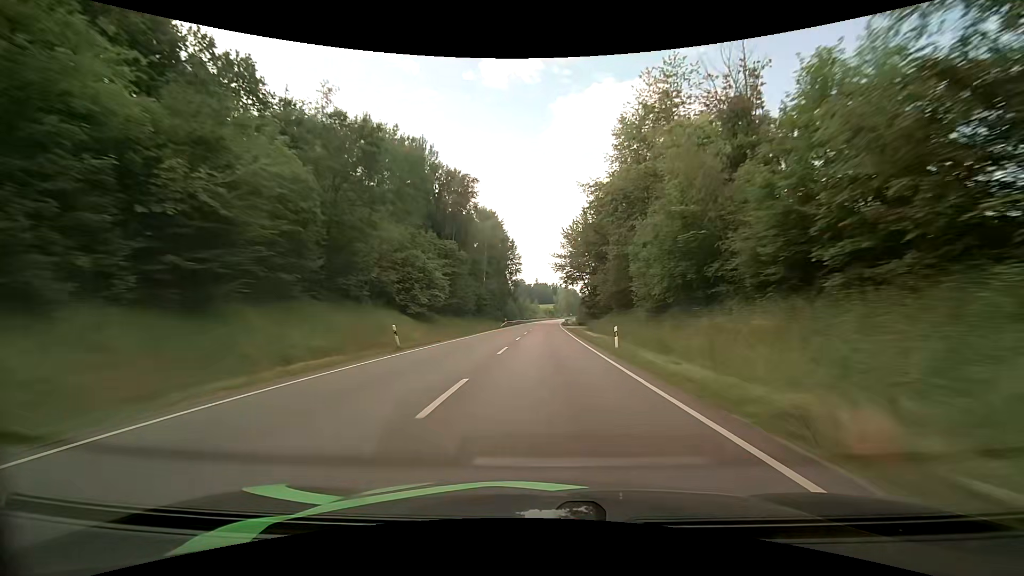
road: primary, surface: asphalt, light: Day
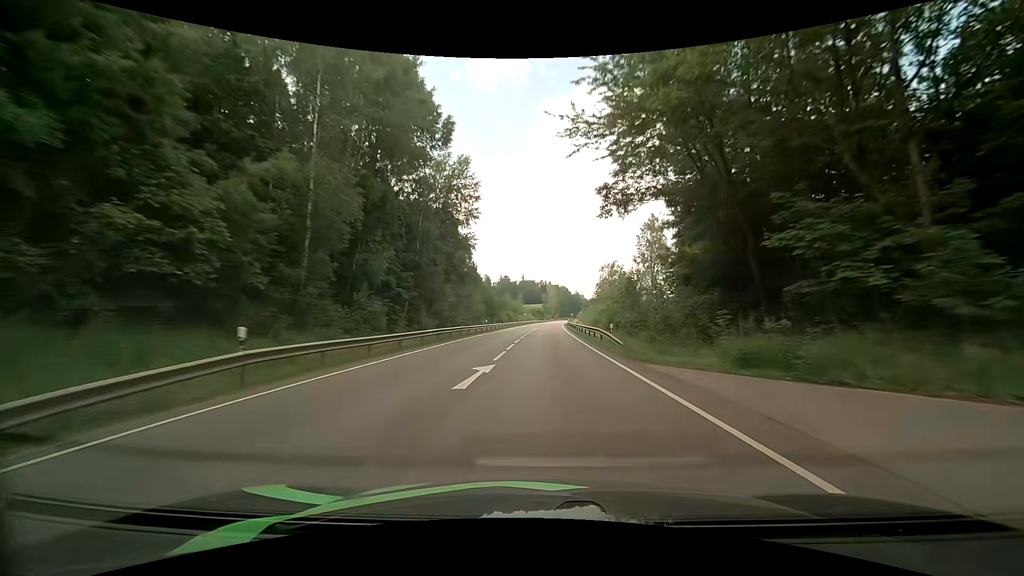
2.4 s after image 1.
(+0.8, +69.2) m; +1°
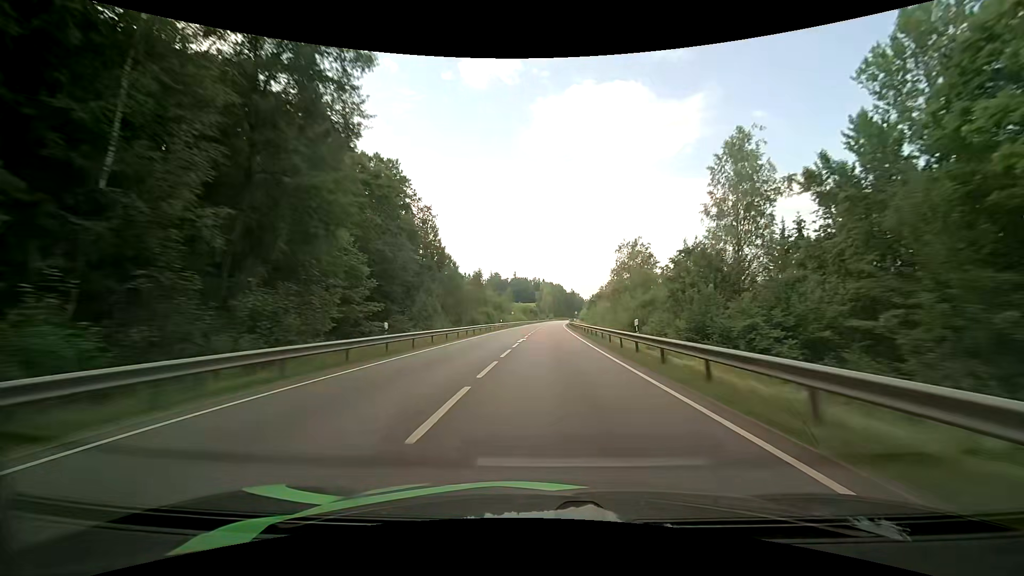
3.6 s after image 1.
(+0.3, +34.5) m; +1°
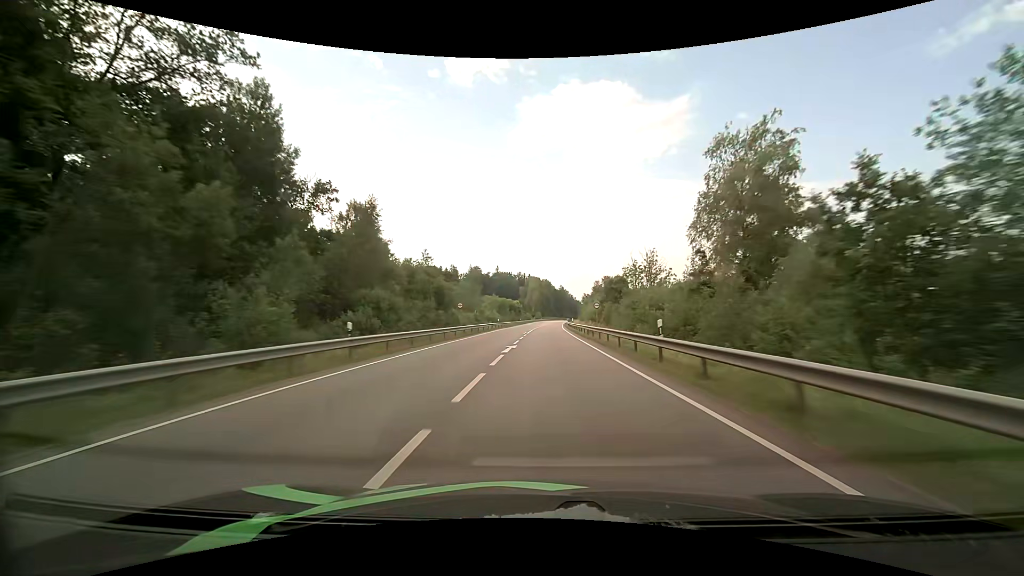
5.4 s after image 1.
(+0.7, +51.7) m; +2°
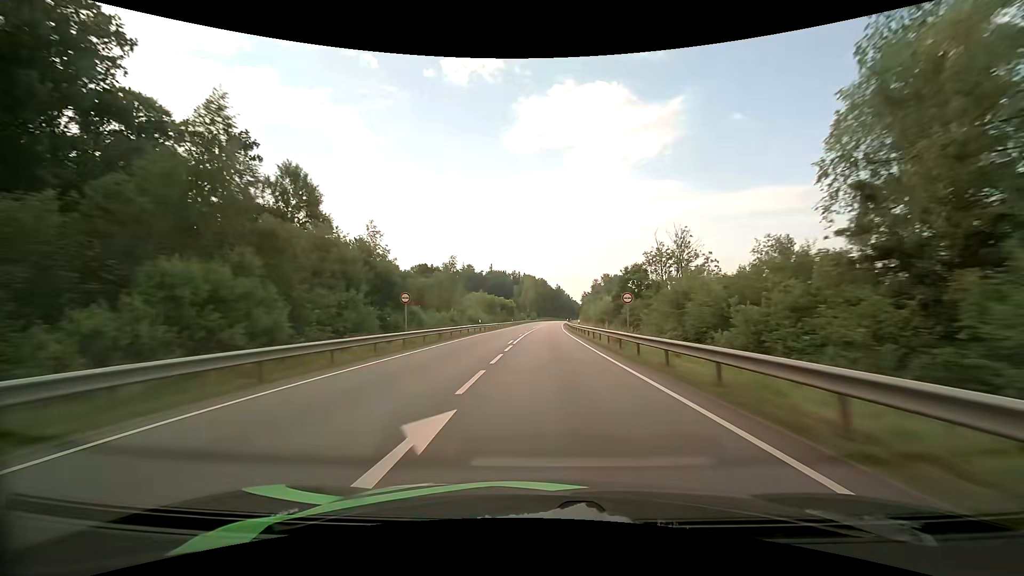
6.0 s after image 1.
(+0.1, +17.2) m; +1°
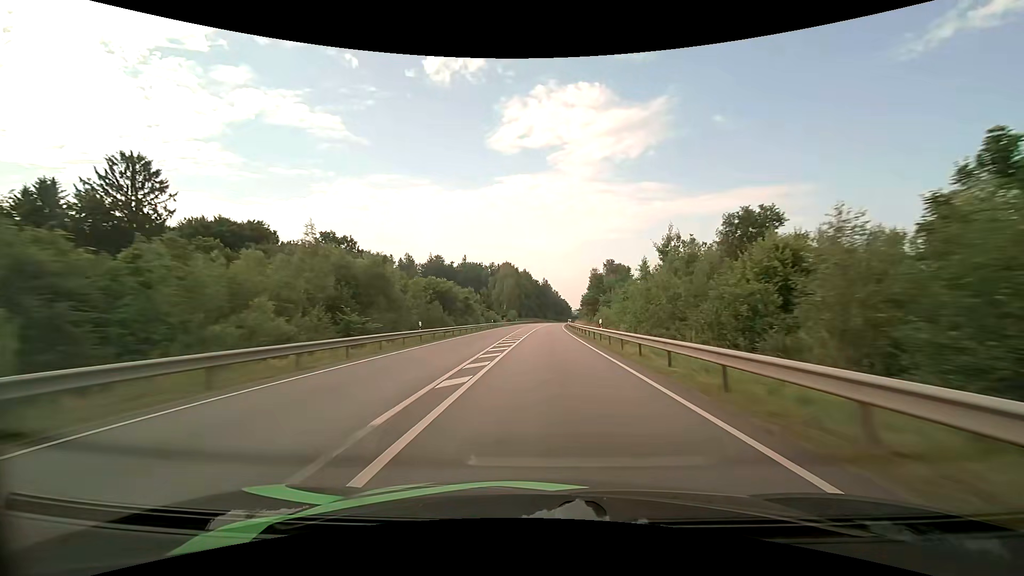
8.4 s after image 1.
(+1.1, +69.0) m; +2°
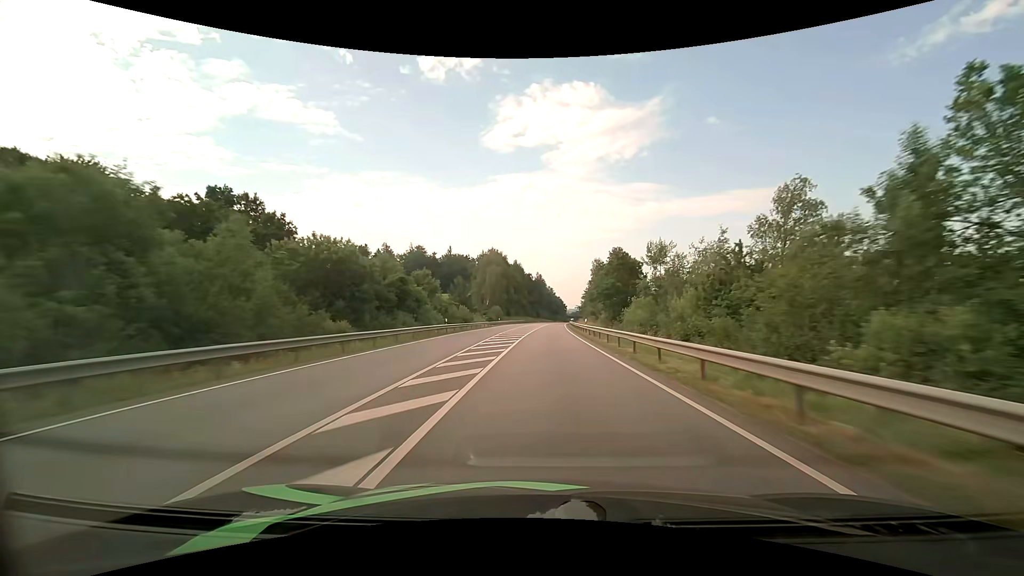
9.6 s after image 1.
(+0.3, +34.7) m; +1°
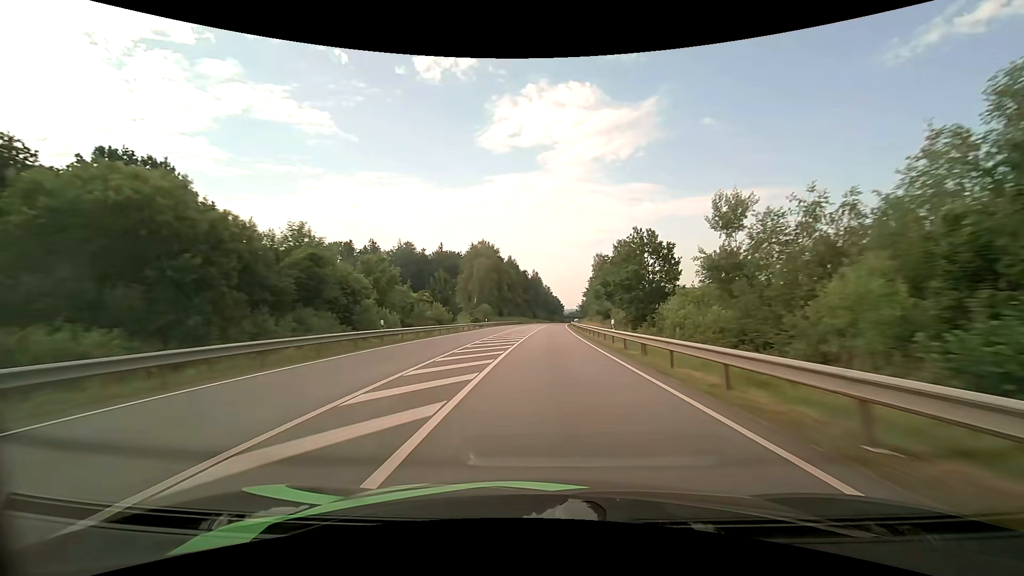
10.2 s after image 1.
(0.0, +17.3) m; 0°
(0, +10) (0, +20) (0, +30) (0, +40) (+1, +50) (+1, +60) (+1, +70) (+2, +80) (+2, +90) (+3, +100) m
